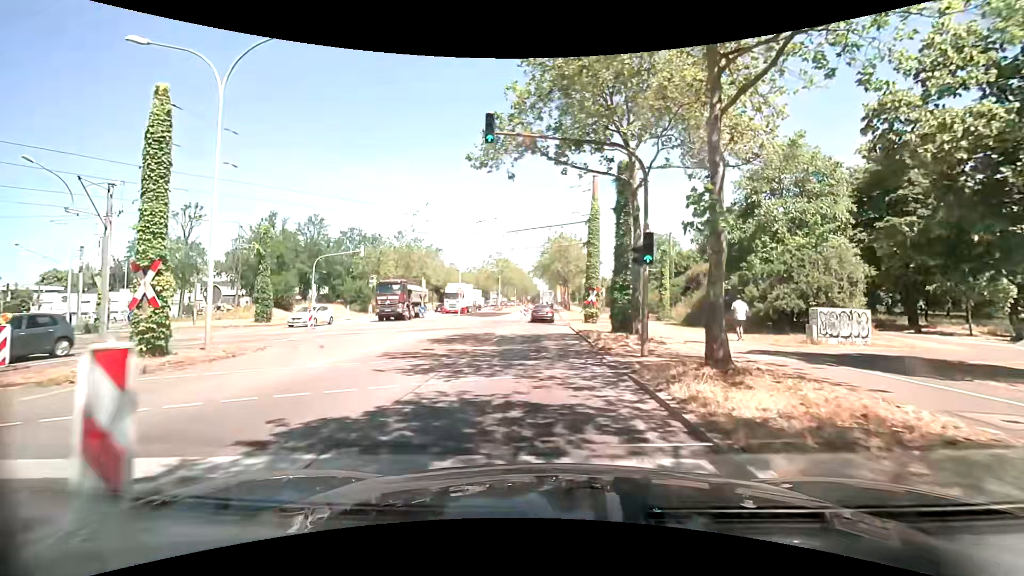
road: primary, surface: asphalt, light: Day
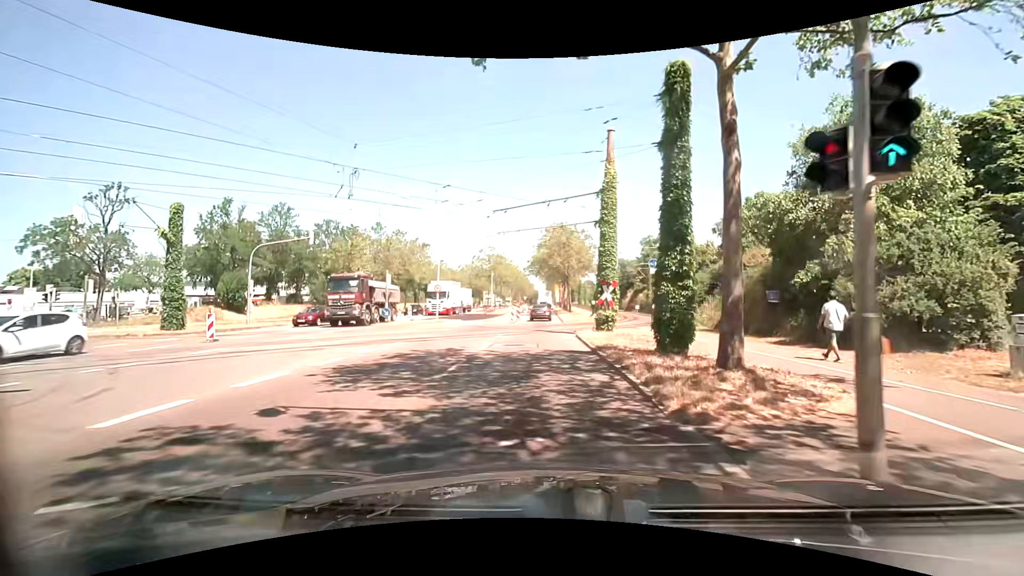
(-0.1, +8.7) m; 0°
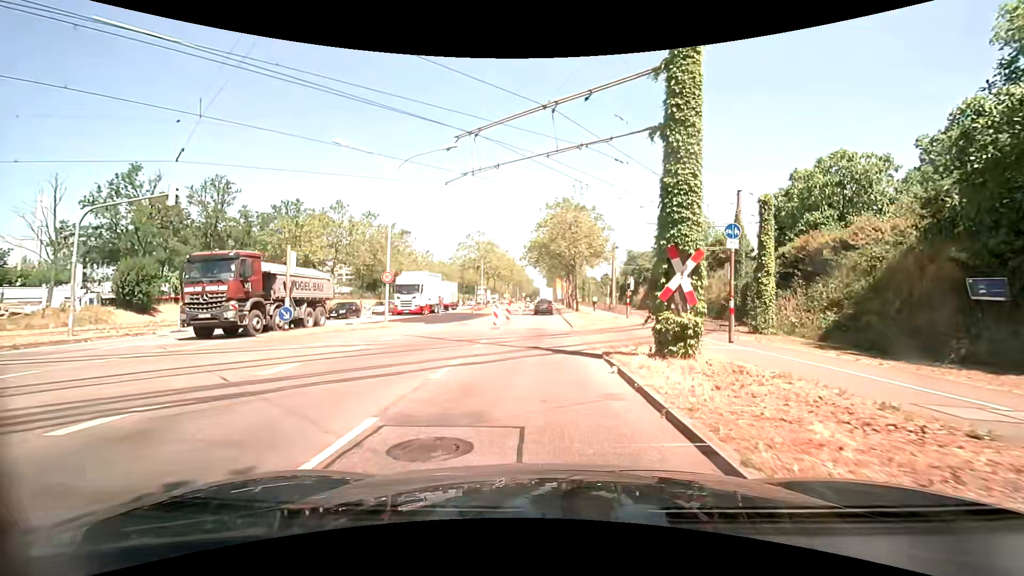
(-0.1, +12.6) m; -1°
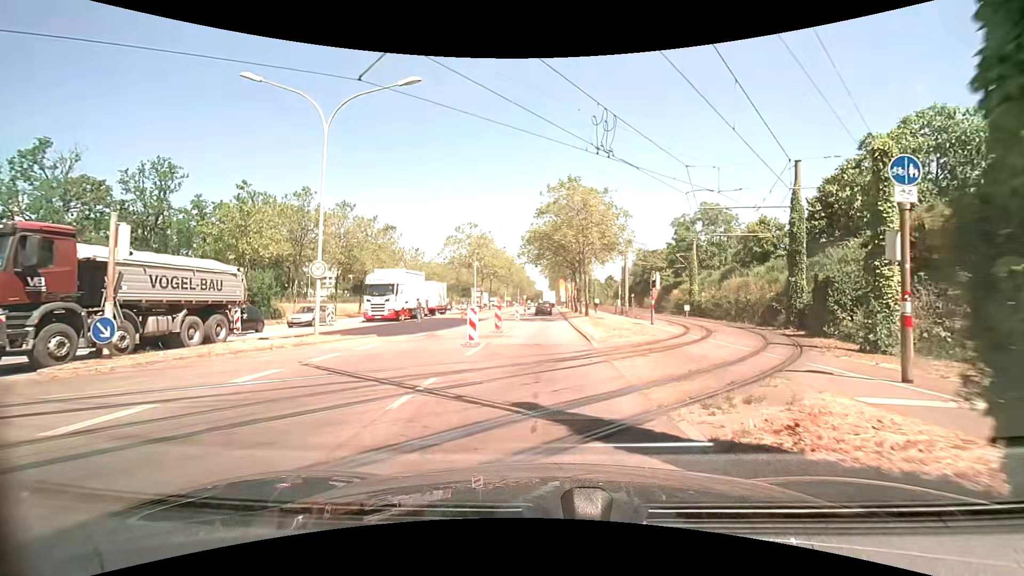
(0.0, +8.4) m; 0°
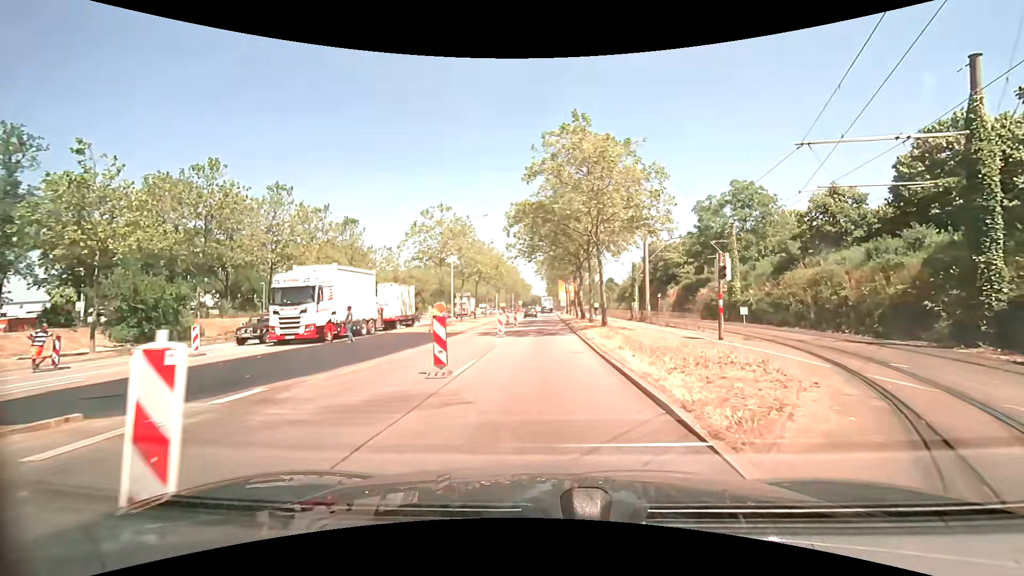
(0.0, +12.6) m; 0°
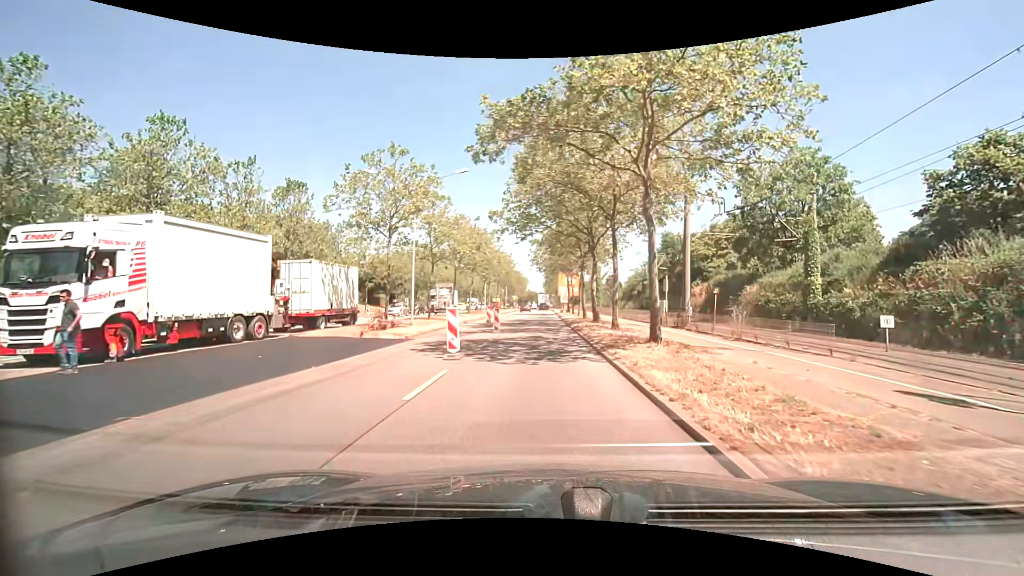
(-0.1, +12.6) m; 0°
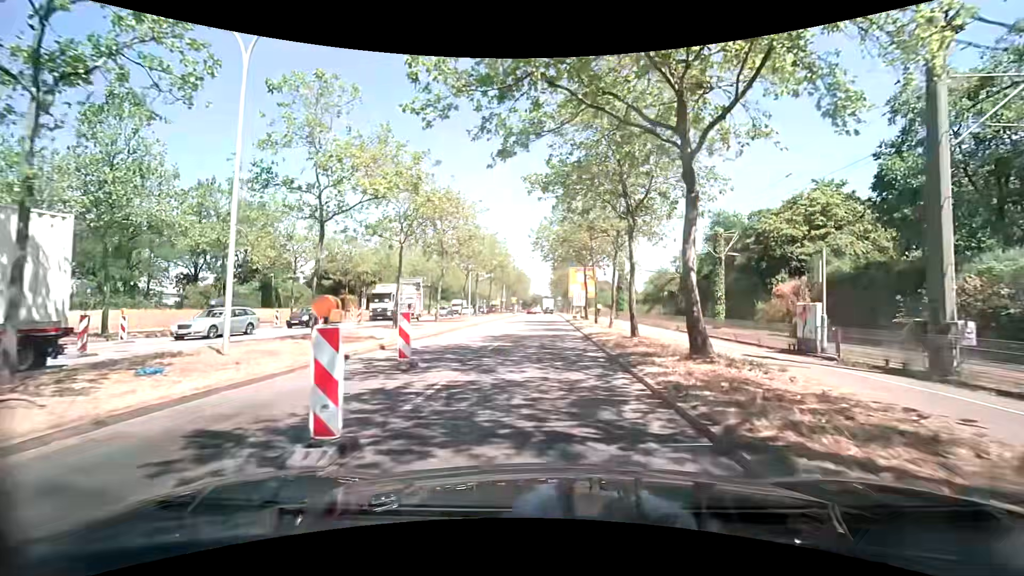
(-0.1, +19.2) m; -1°
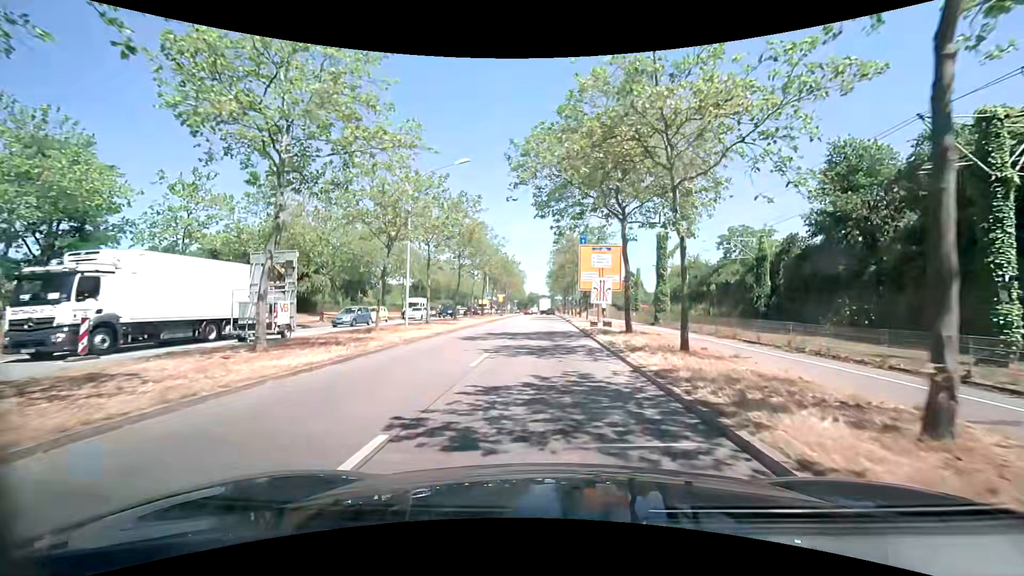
(+0.2, +22.4) m; +1°
(0, +10) (0, +20) (0, +30) (0, +40) (0, +50) (0, +60) (0, +70) (0, +80) (-1, +90) (-1, +100) m
